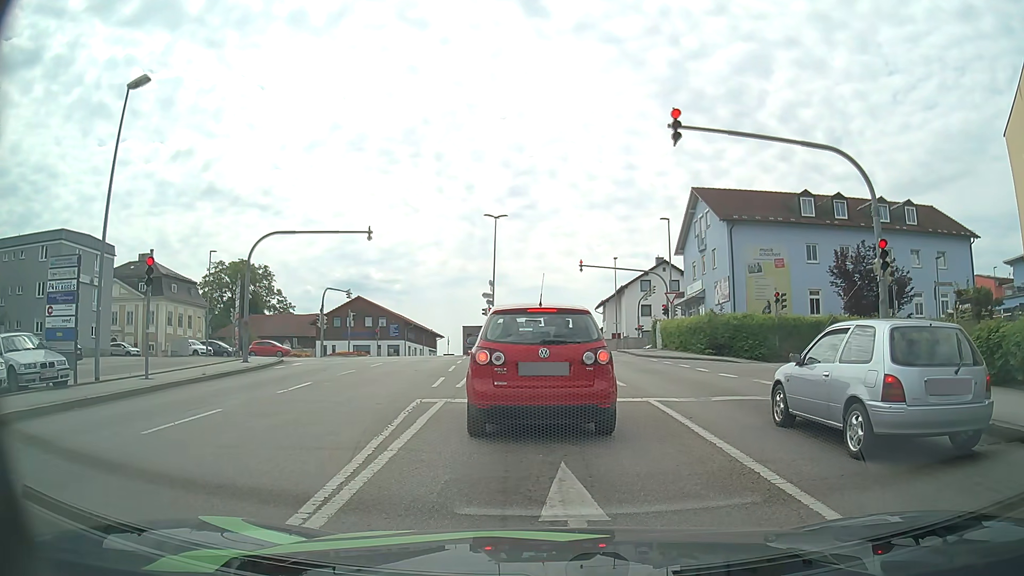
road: tertiary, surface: asphalt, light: Day
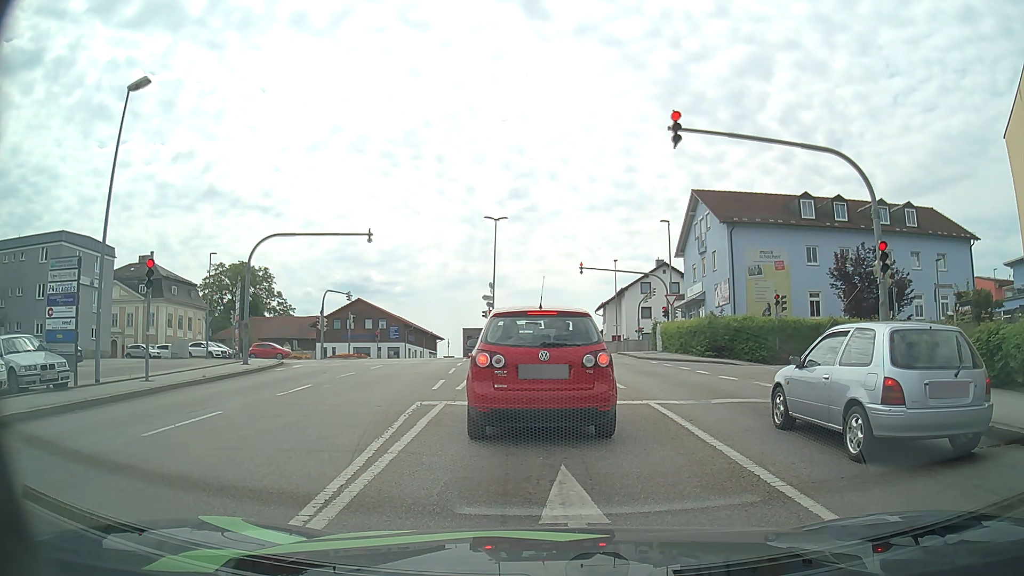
(0.0, +0.1) m; 0°
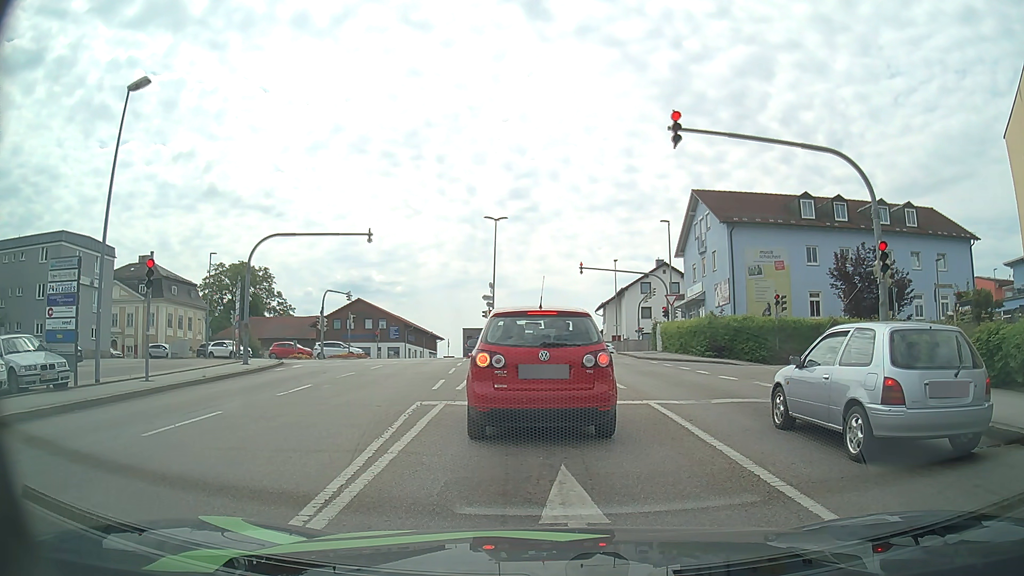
(0.0, 0.0) m; 0°
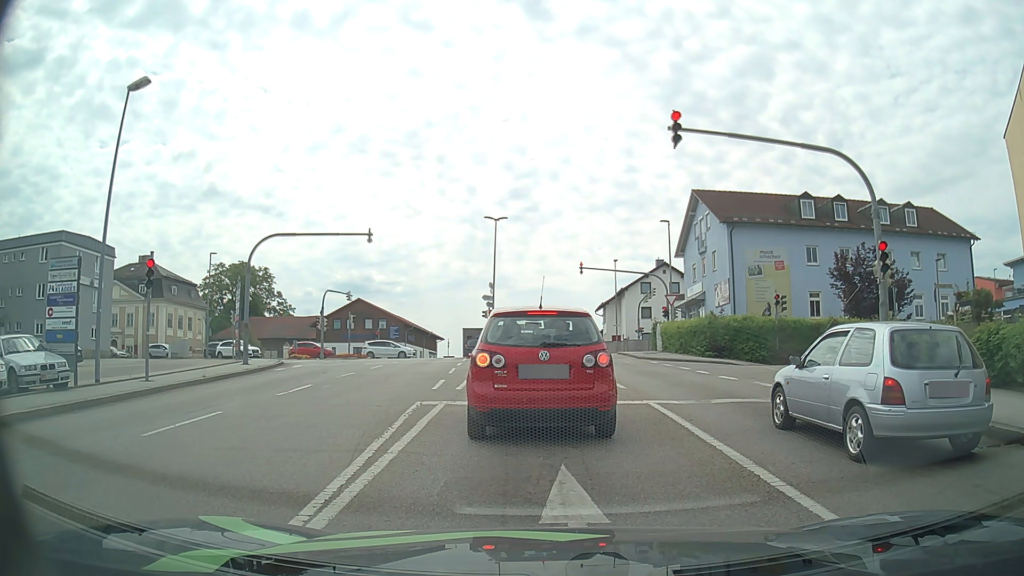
(0.0, 0.0) m; 0°
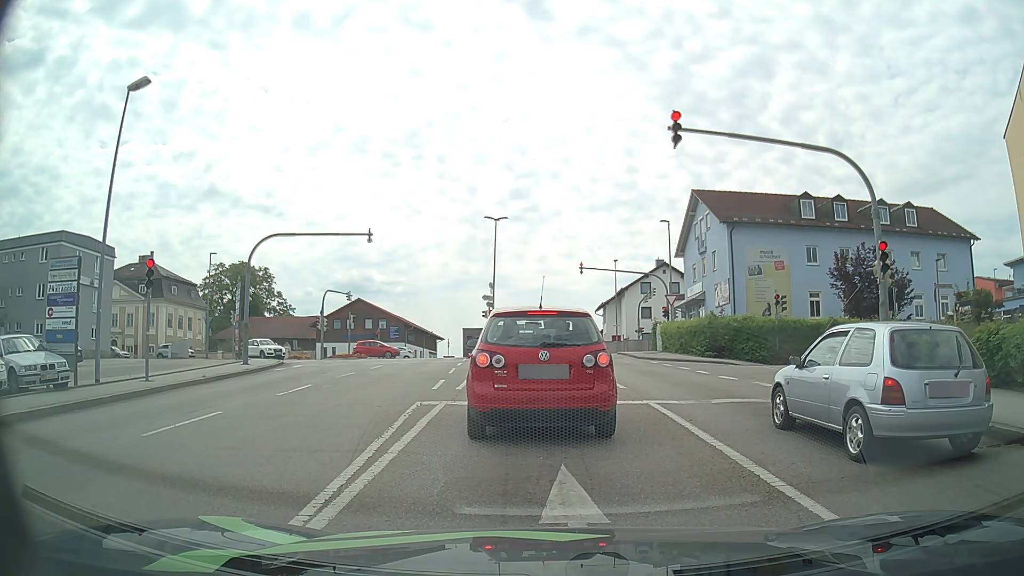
(0.0, 0.0) m; 0°
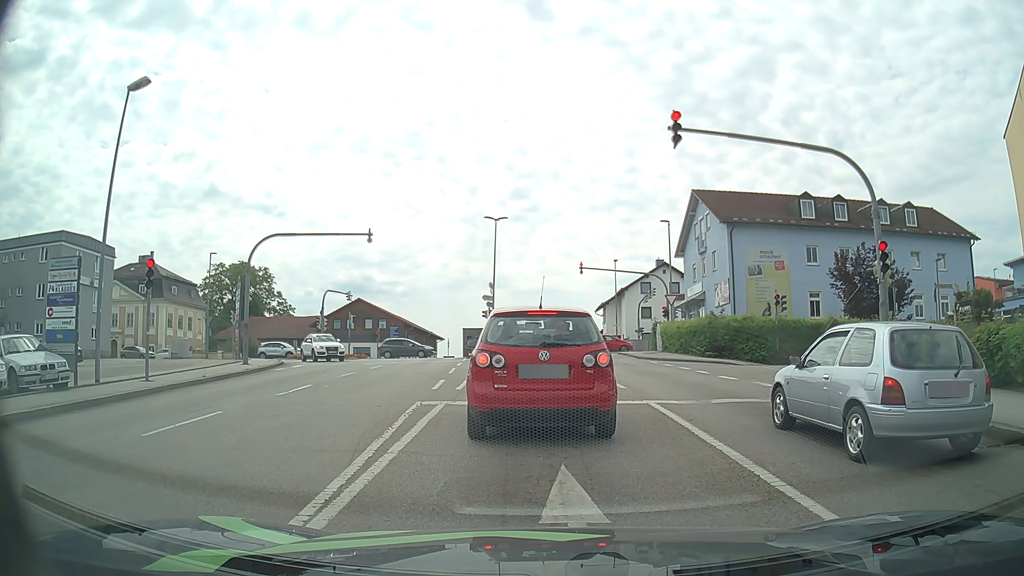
(0.0, 0.0) m; 0°
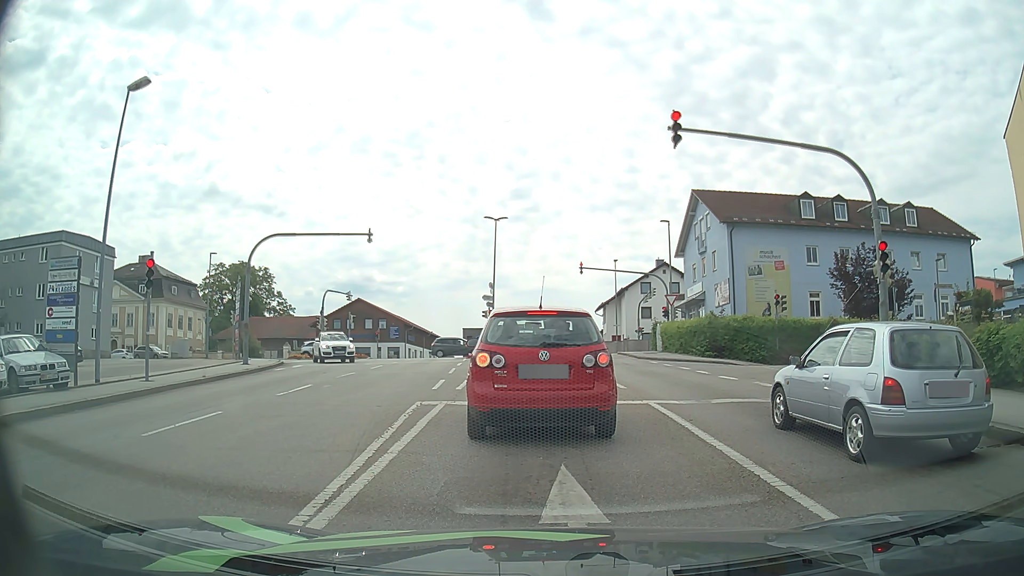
(0.0, 0.0) m; 0°
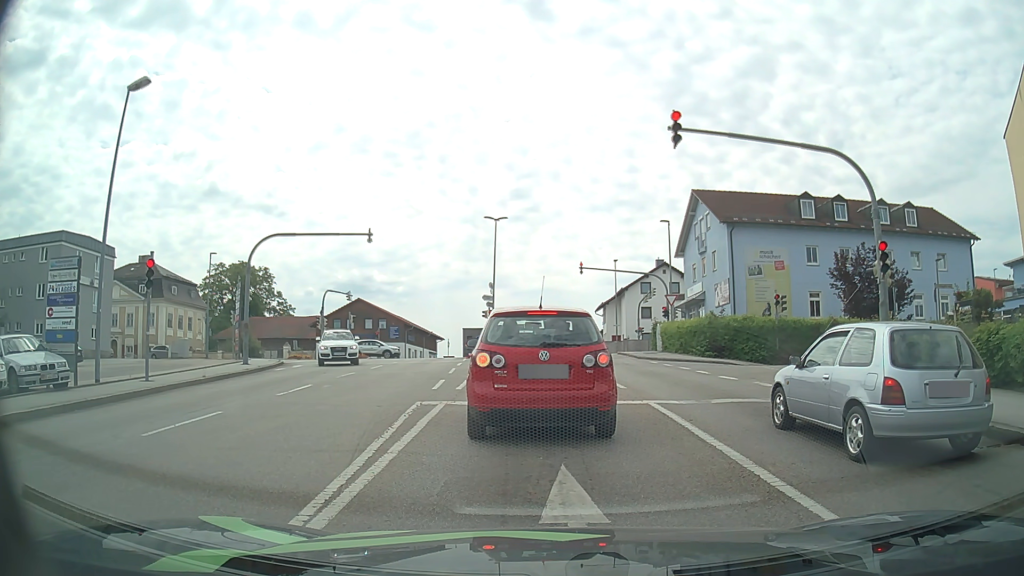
(0.0, 0.0) m; 0°
